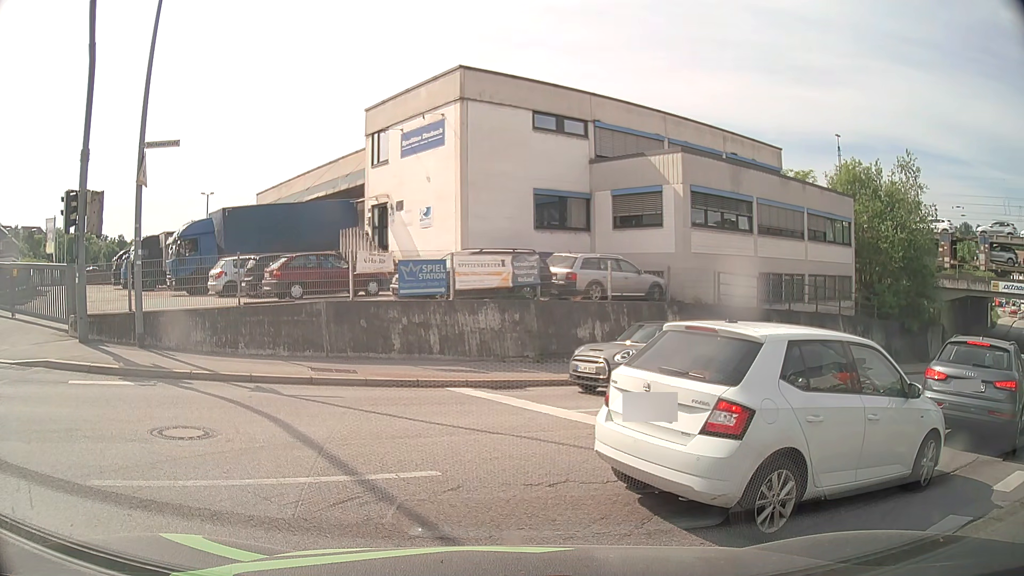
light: Day
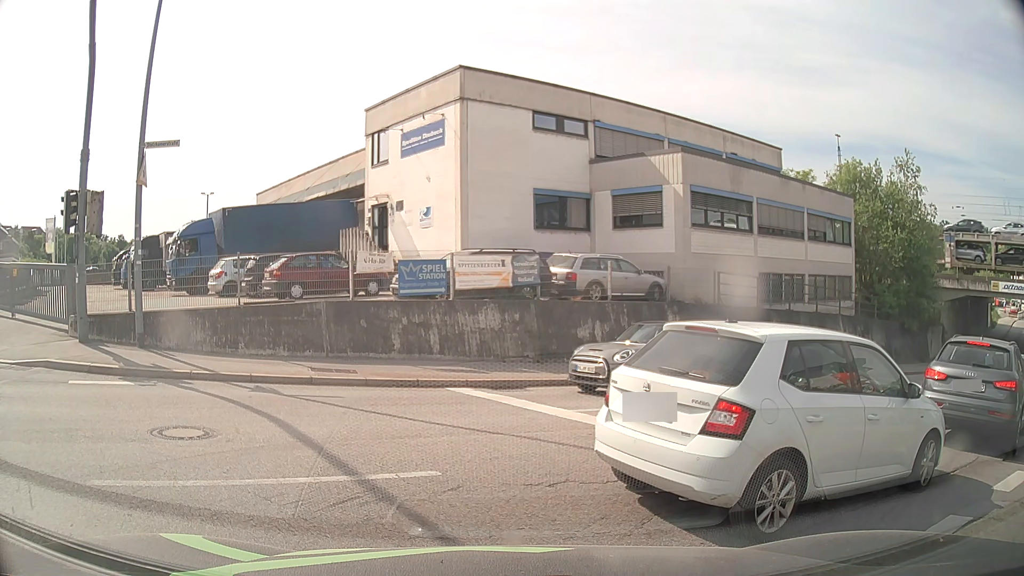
(0.0, 0.0) m; 0°
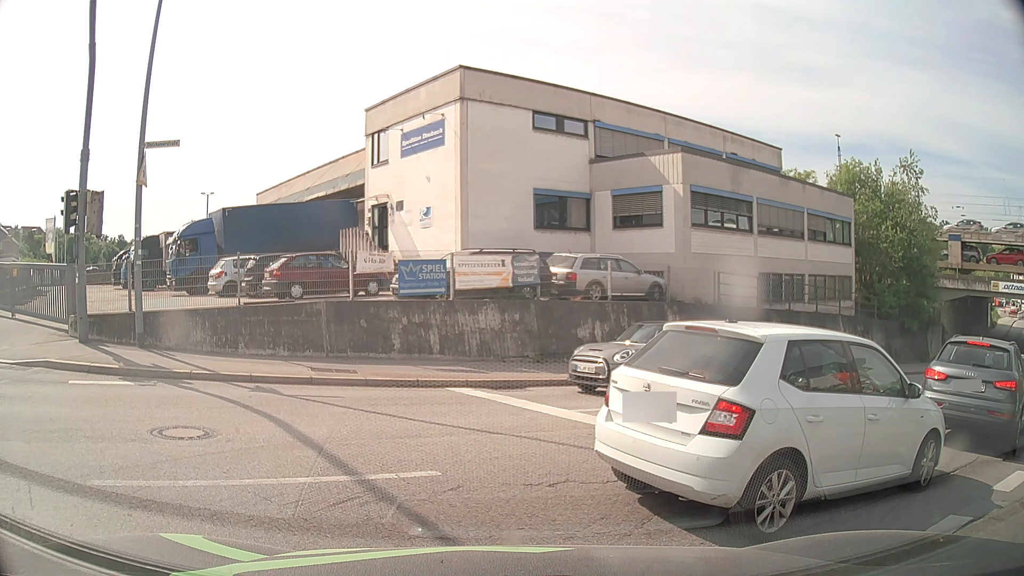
(0.0, 0.0) m; 0°
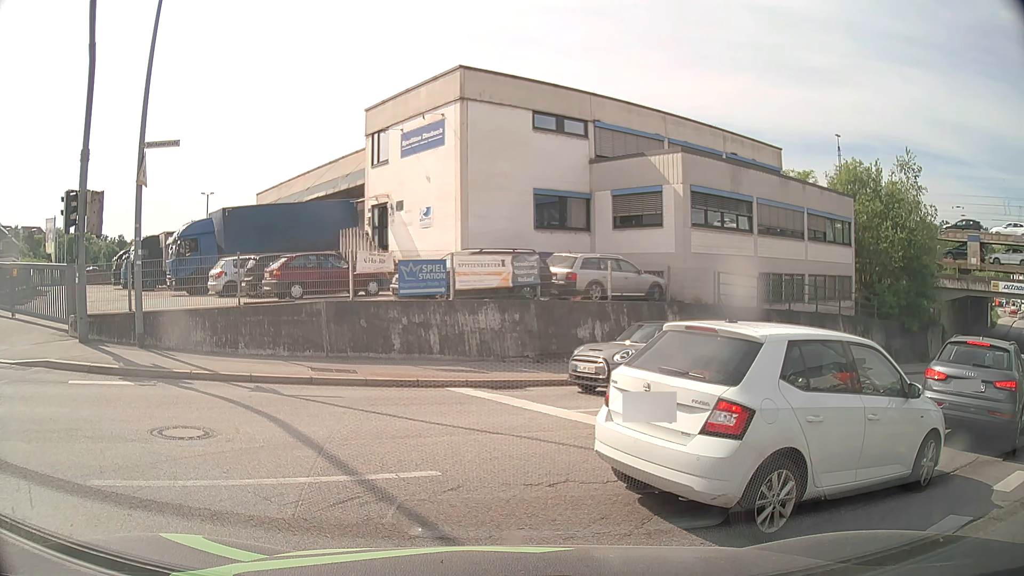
(0.0, 0.0) m; 0°
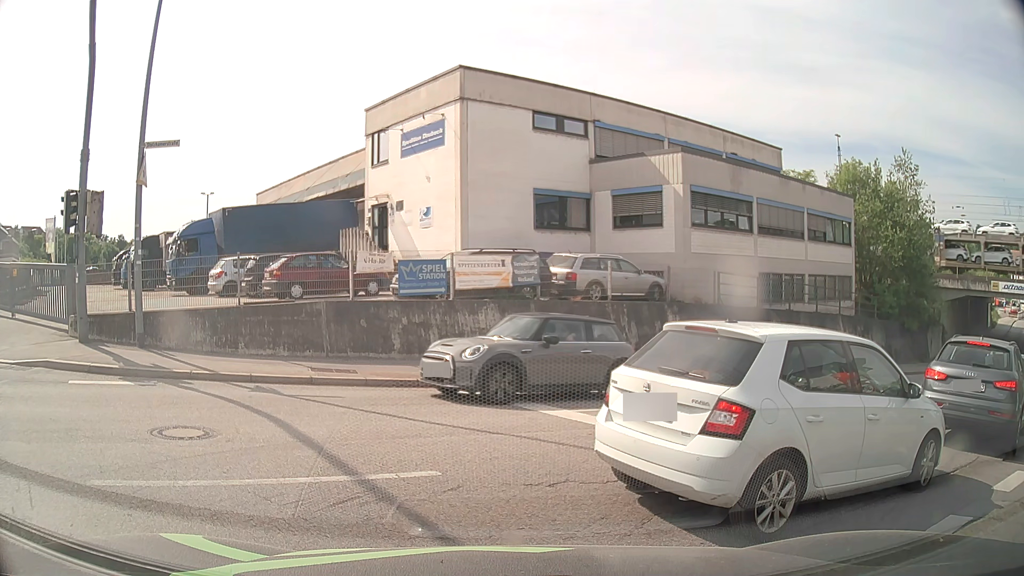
(0.0, 0.0) m; 0°
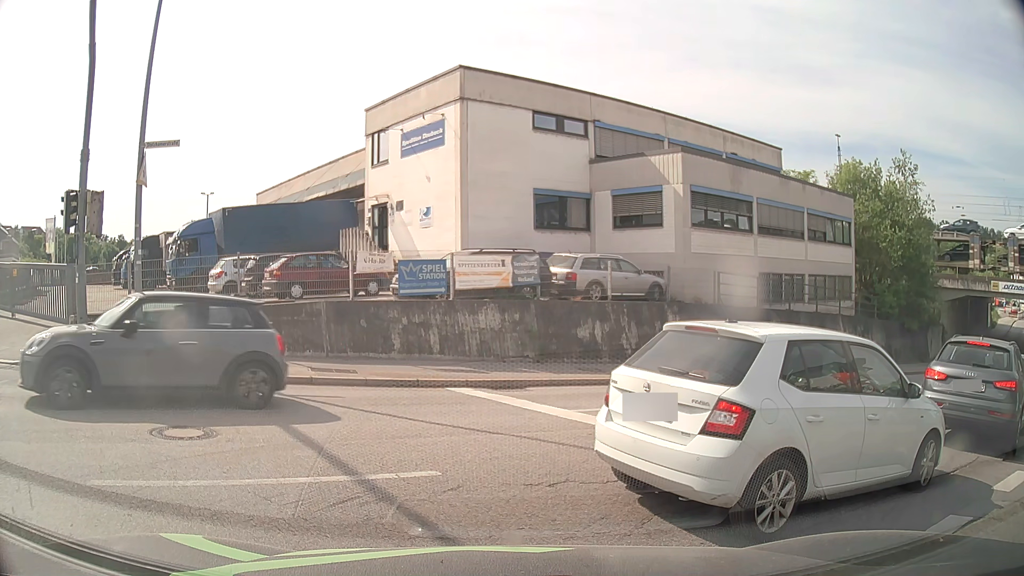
(0.0, 0.0) m; 0°
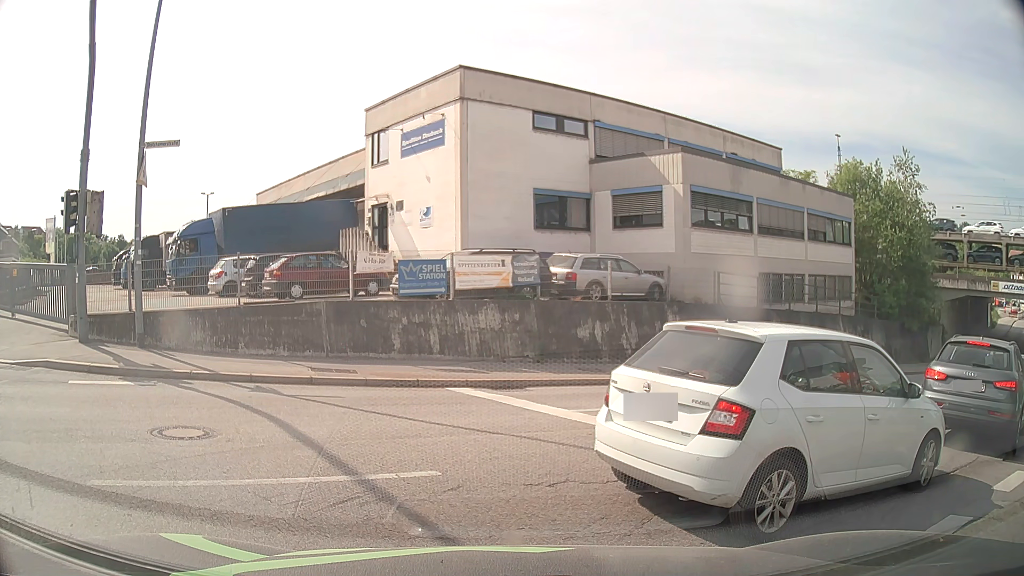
(0.0, 0.0) m; 0°
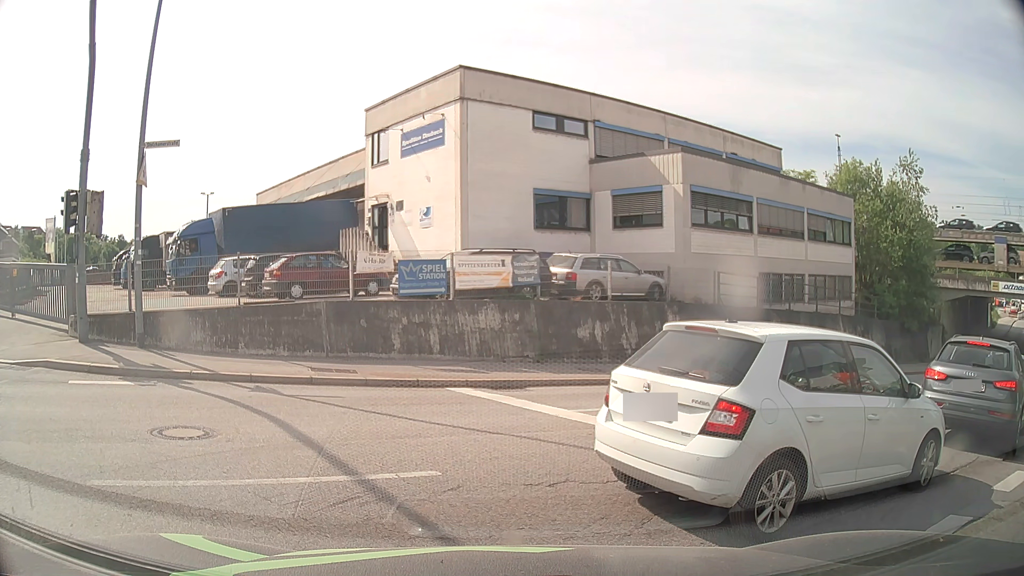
(0.0, 0.0) m; 0°
